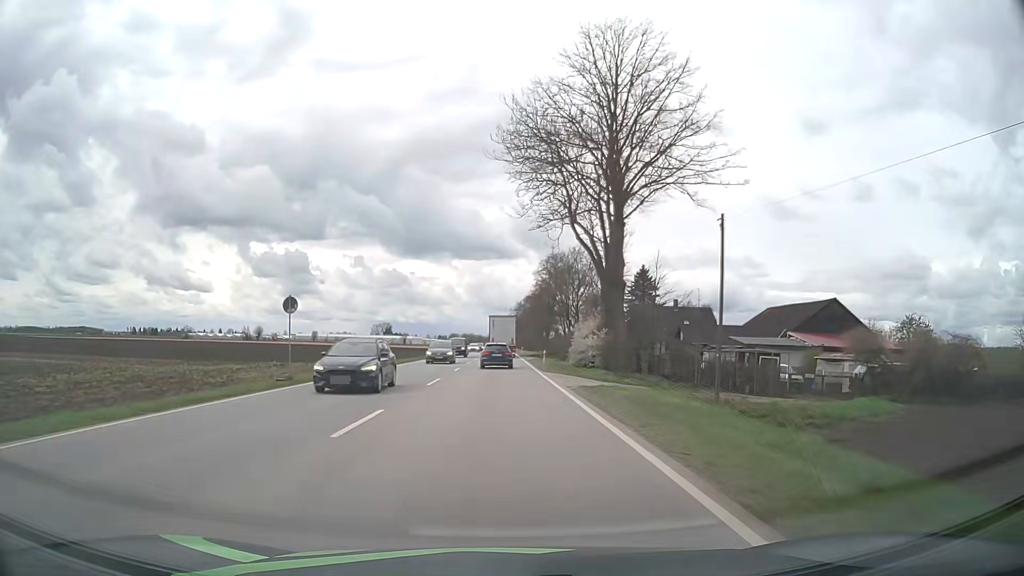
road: primary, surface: asphalt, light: Day
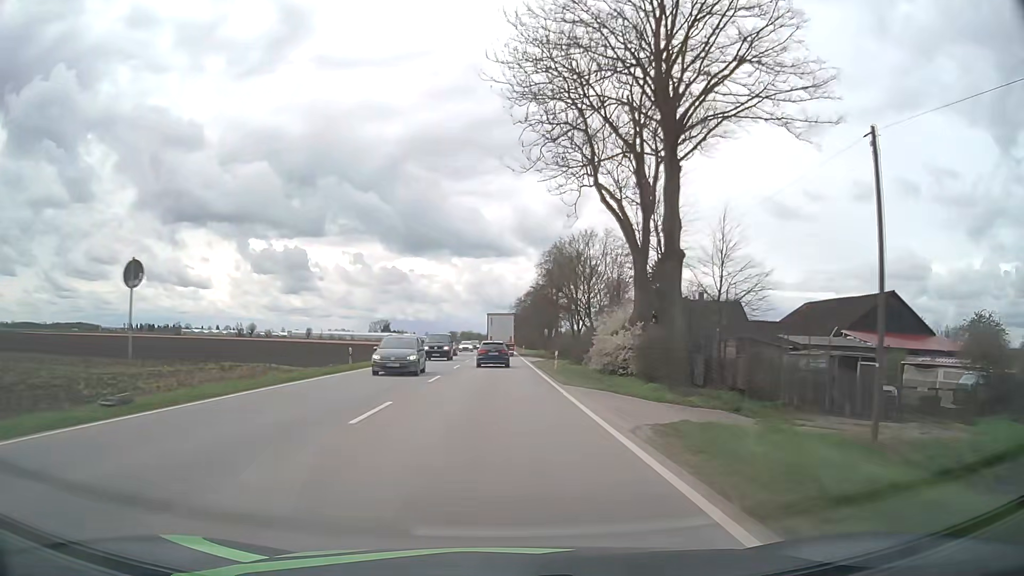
(0.0, +10.8) m; 0°
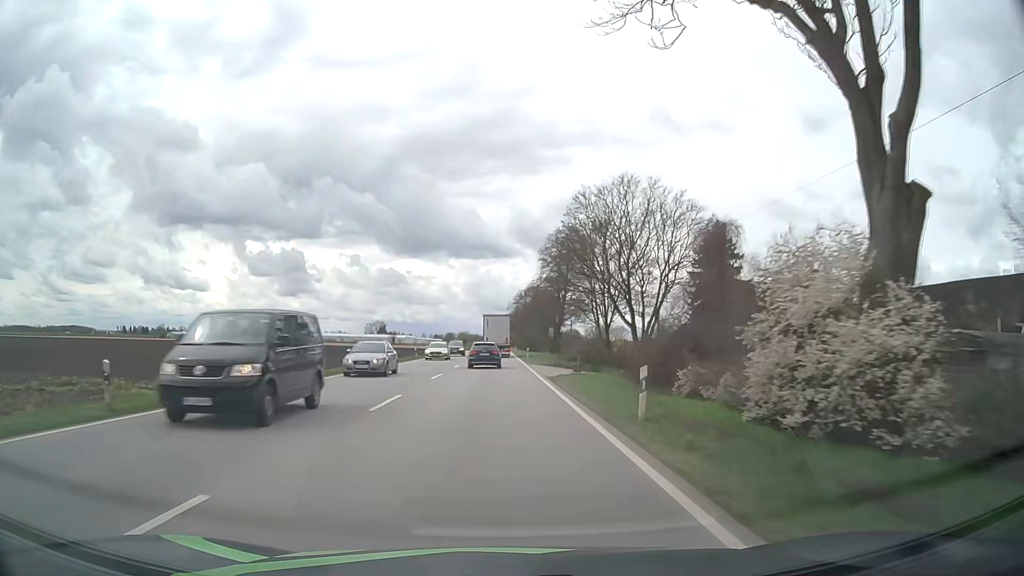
(0.0, +21.2) m; 0°
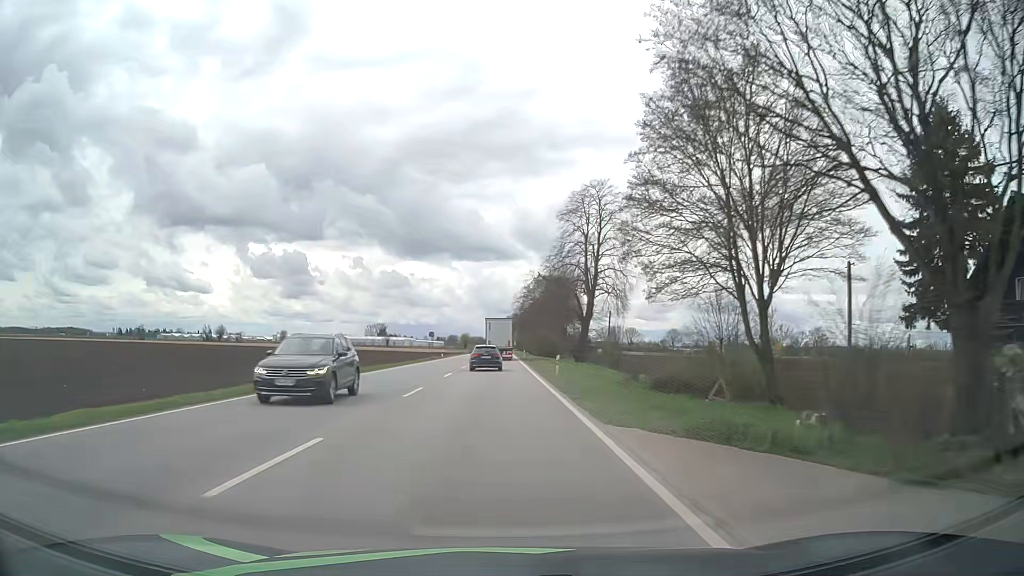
(-0.1, +31.8) m; -1°
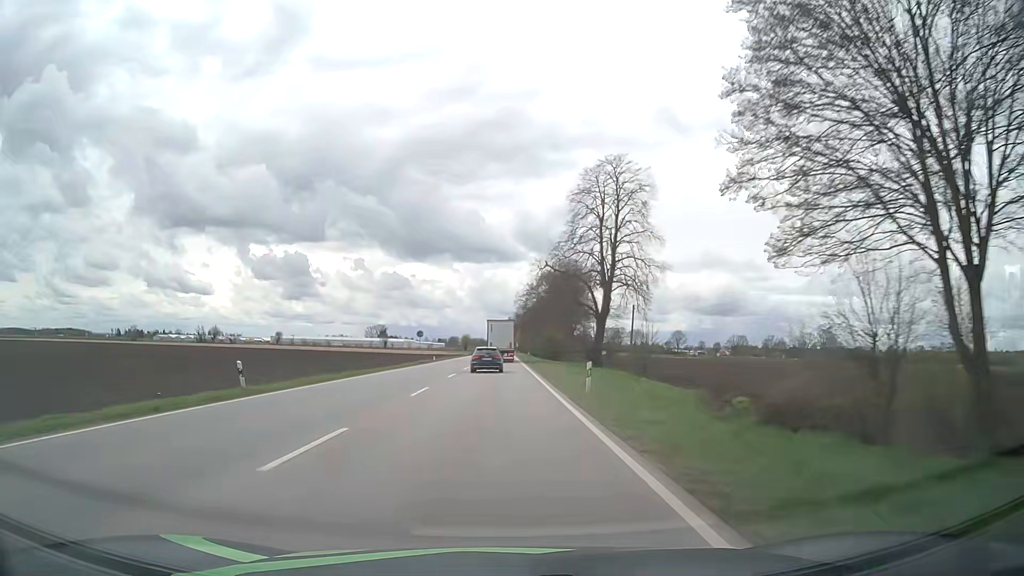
(0.0, +10.8) m; 0°
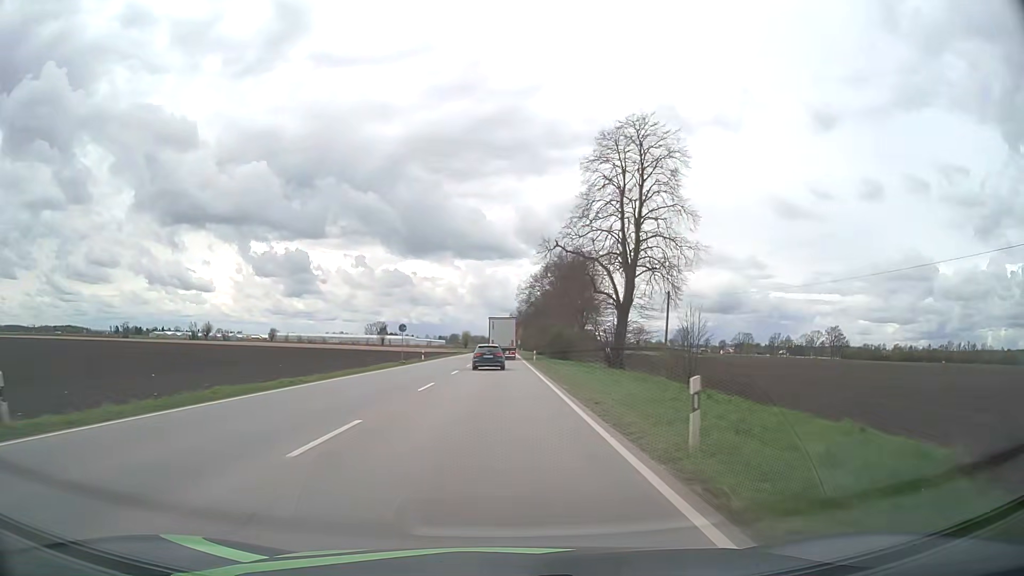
(0.0, +11.0) m; 0°
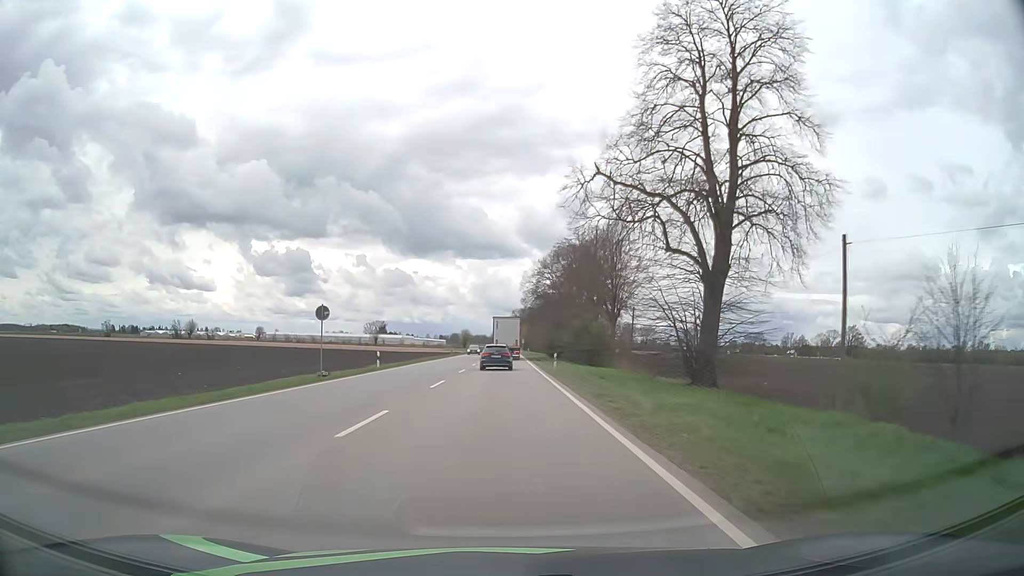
(-0.1, +22.4) m; 0°
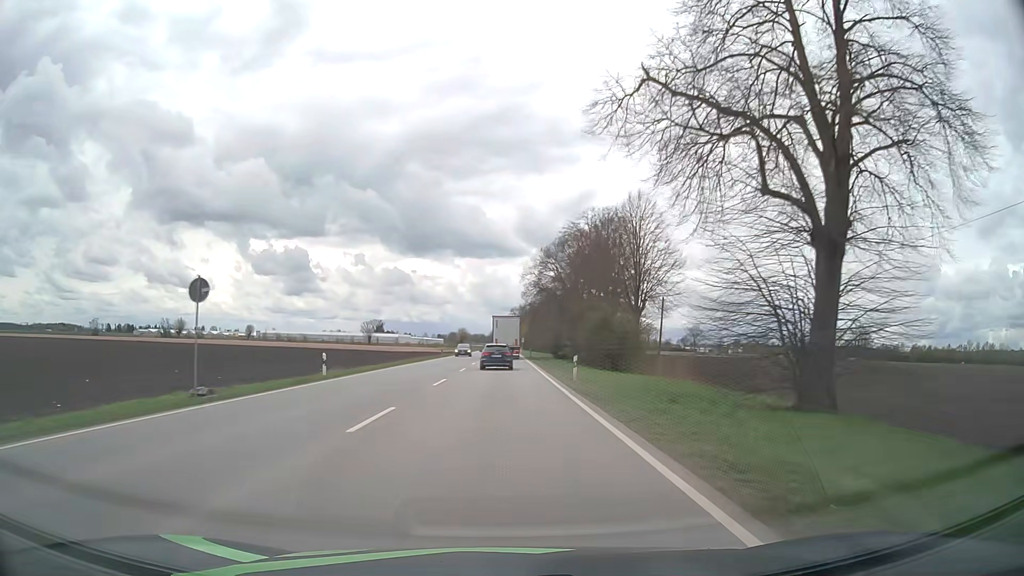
(0.0, +11.4) m; 0°
(0, +10) (0, +20) (0, +30) (0, +40) (0, +50) (0, +60) (0, +70) (0, +80) (0, +90) (+1, +100) m
